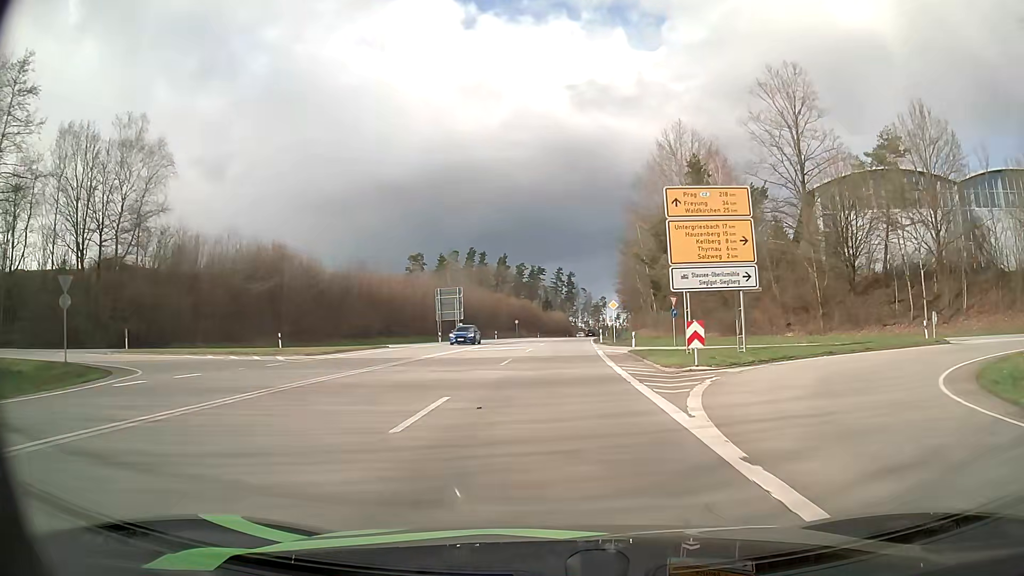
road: primary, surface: asphalt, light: Day
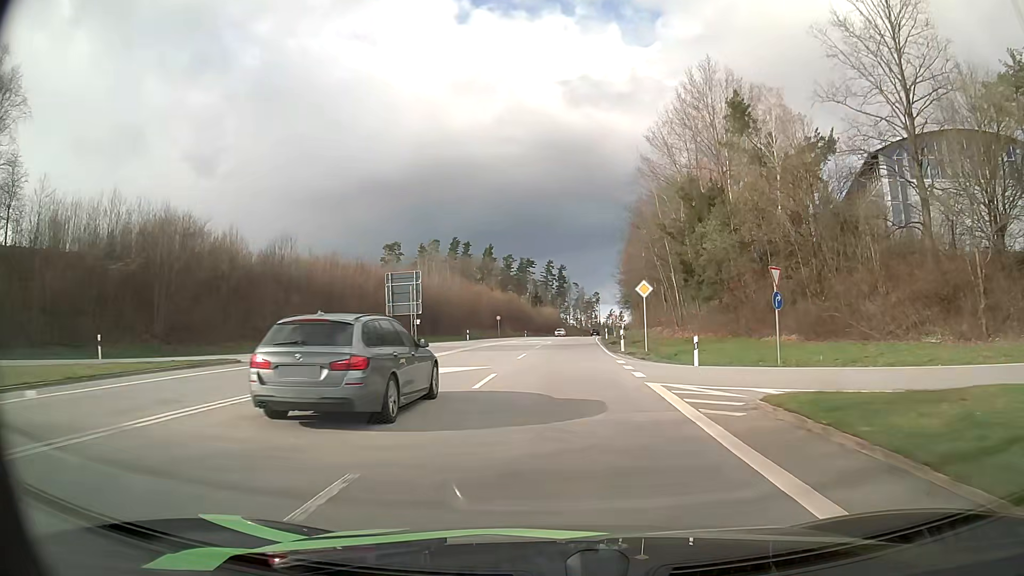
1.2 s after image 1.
(+0.1, +21.0) m; +1°
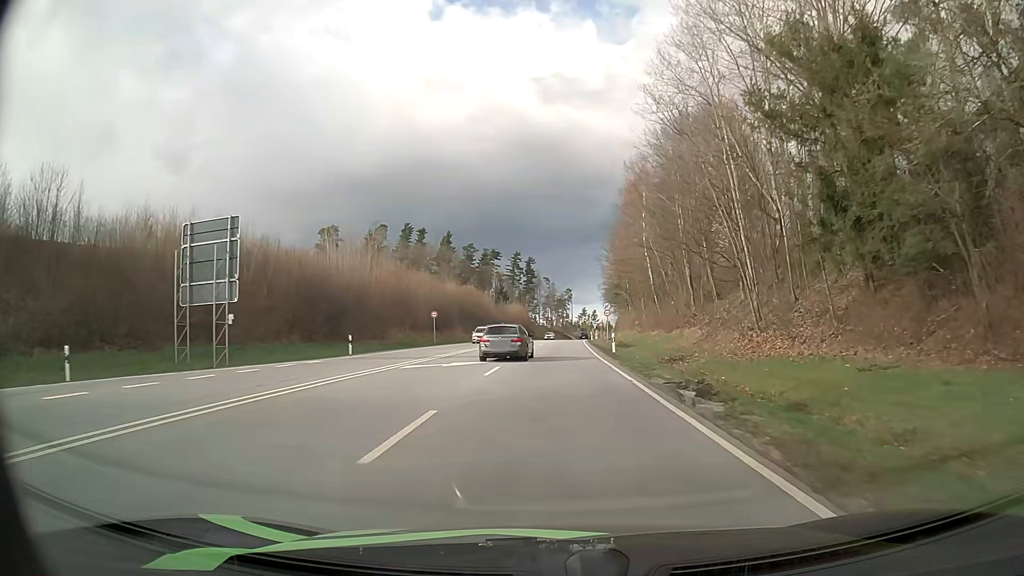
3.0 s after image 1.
(+0.8, +31.7) m; +3°
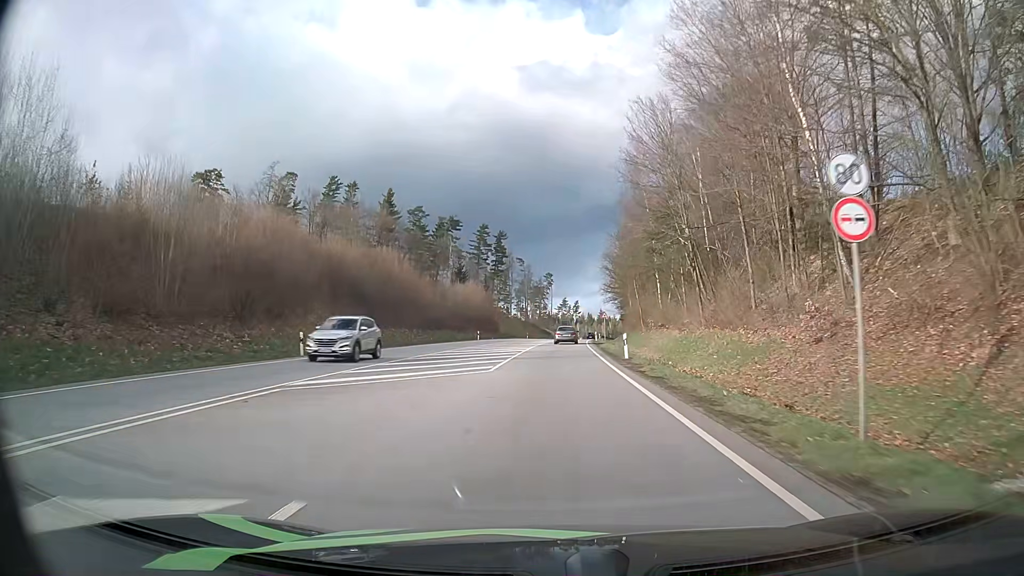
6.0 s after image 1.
(+1.1, +53.8) m; +2°
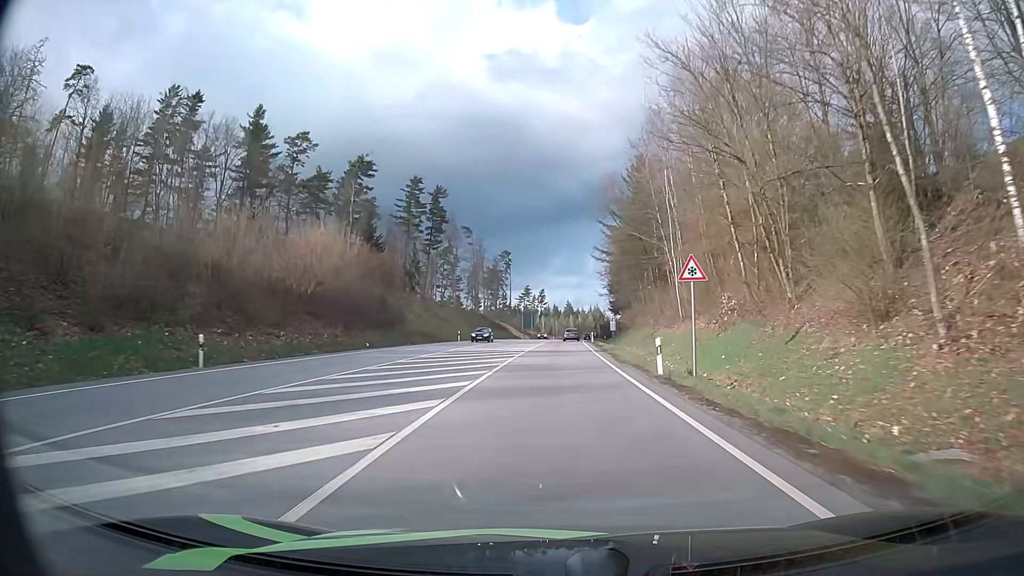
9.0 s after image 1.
(+1.1, +58.9) m; +3°
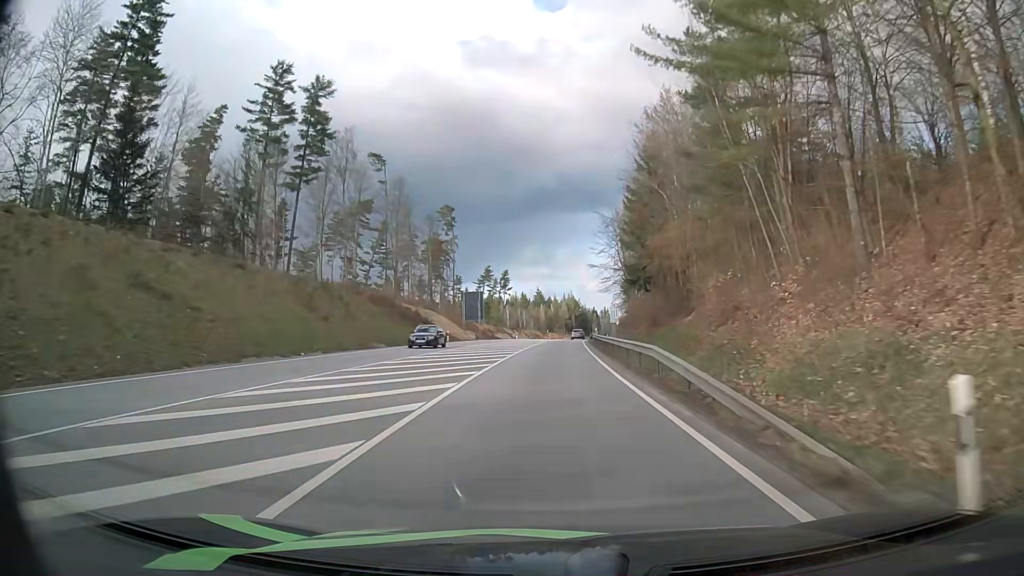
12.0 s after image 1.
(+1.5, +65.4) m; +3°
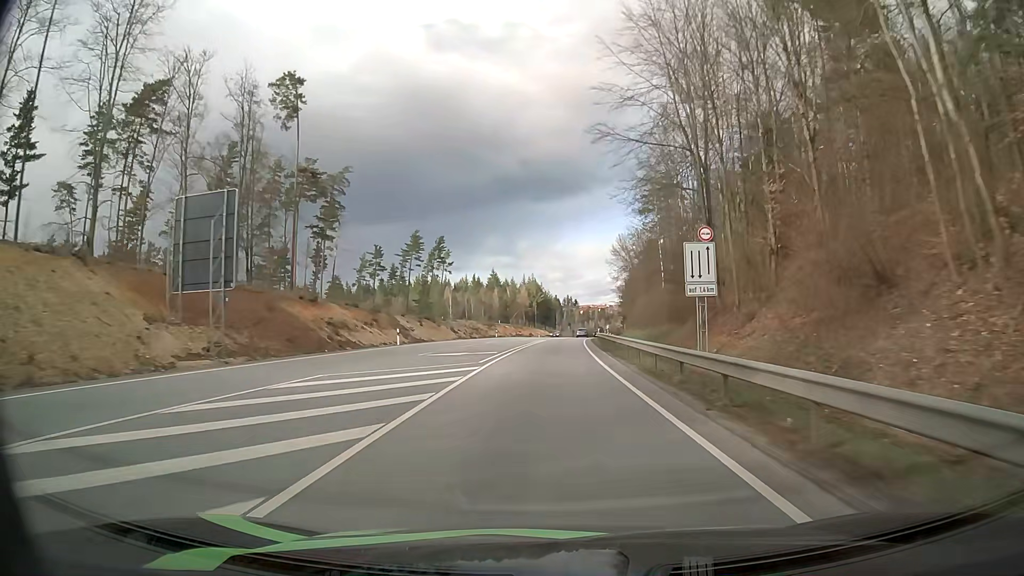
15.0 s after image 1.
(+1.6, +71.3) m; +3°
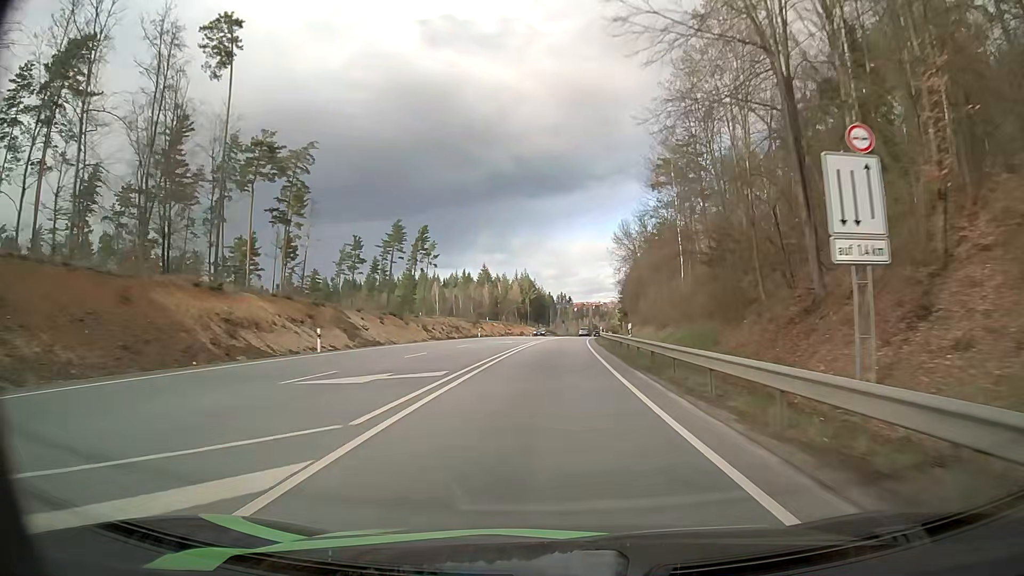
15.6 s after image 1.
(+0.1, +14.8) m; +1°
(0, +10) (0, +20) (0, +30) (+1, +40) (+1, +50) (+2, +60) (+2, +70) (+3, +80) (+4, +90) (+5, +100) m
